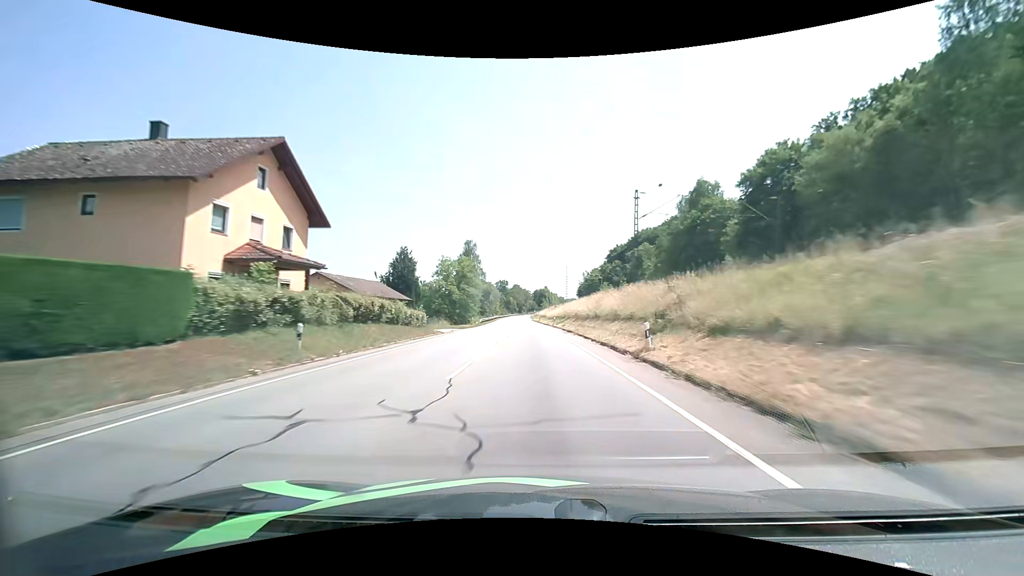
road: primary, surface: asphalt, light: Day
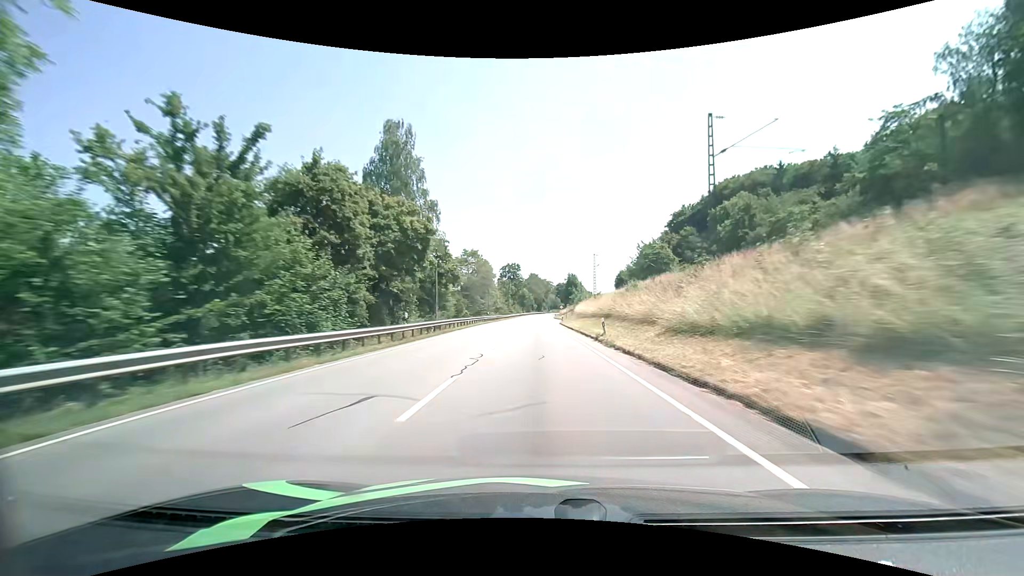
(-1.9, +77.5) m; -2°
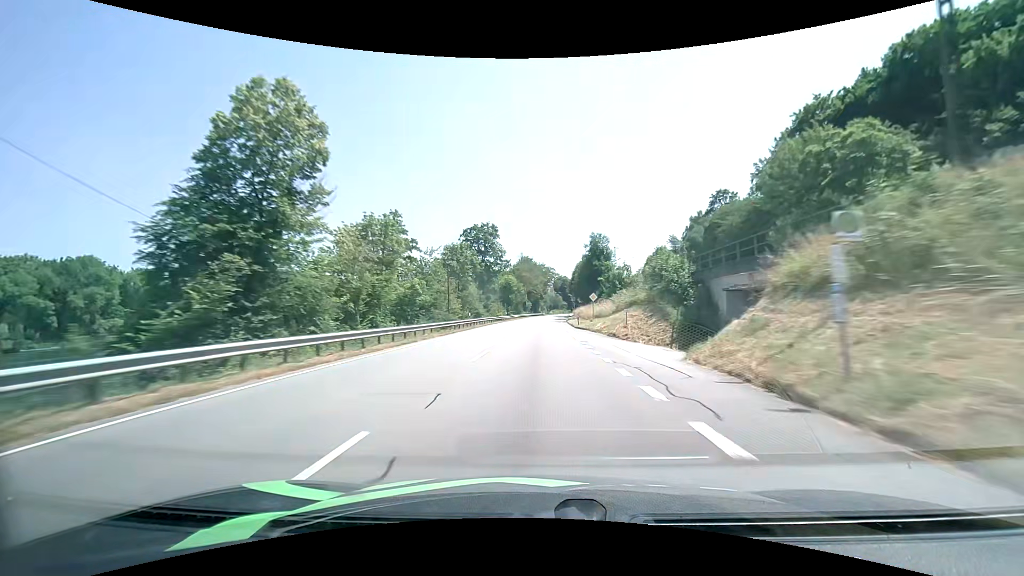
(0.0, +77.9) m; 0°
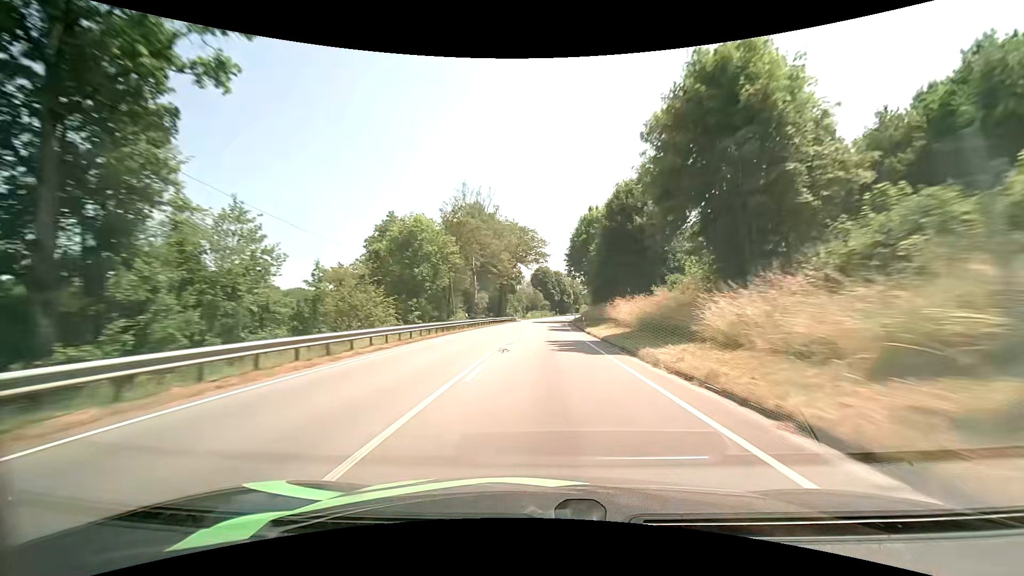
(+1.2, +77.8) m; +2°
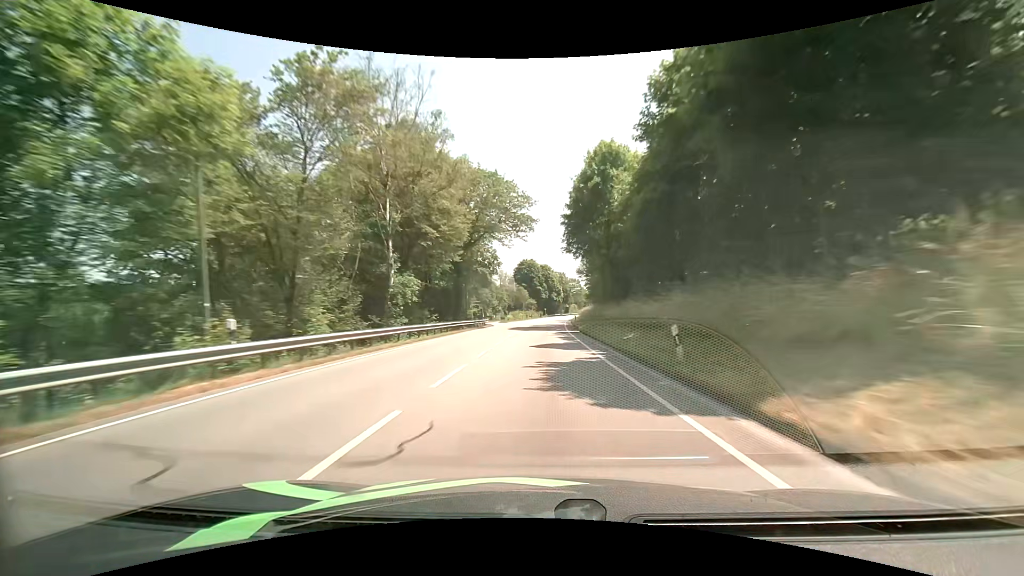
(+0.5, +31.2) m; +2°
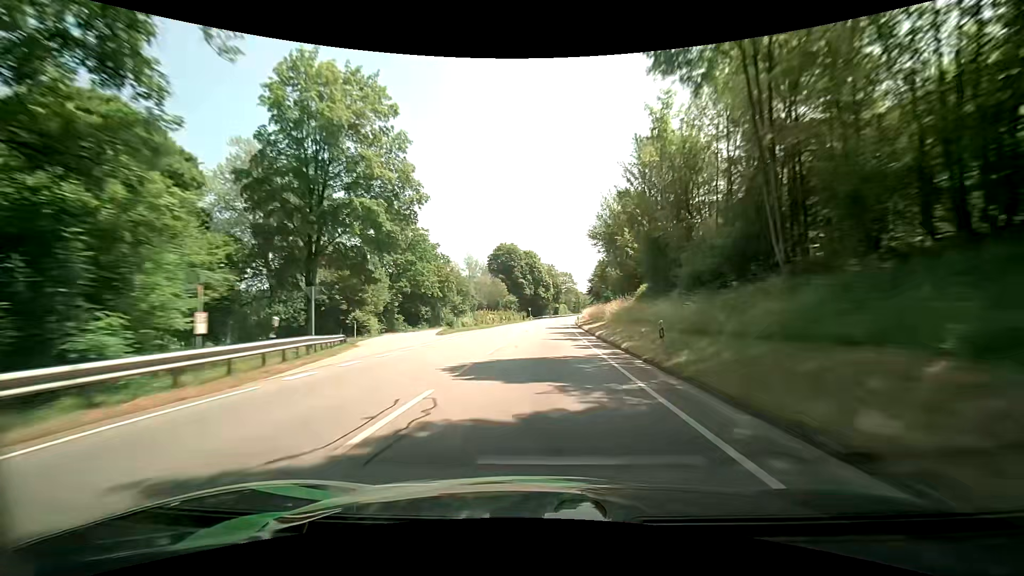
(+0.8, +47.0) m; +1°
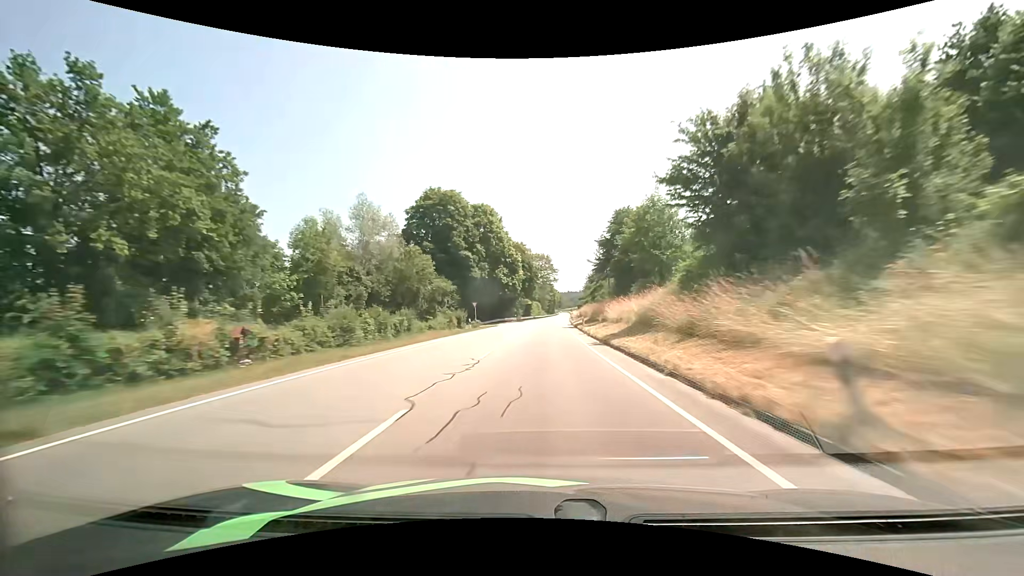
(+2.3, +62.9) m; +4°
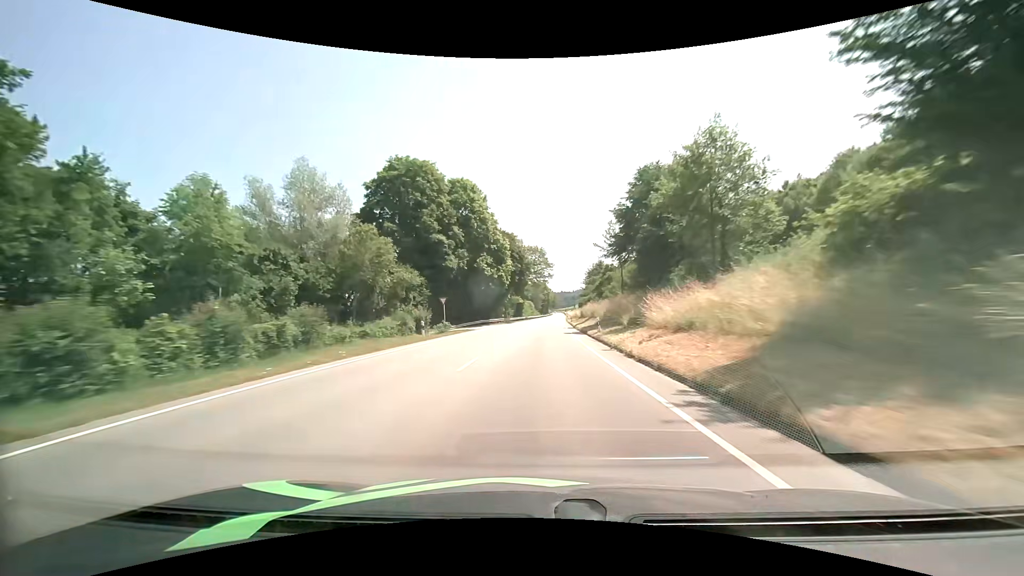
(+0.1, +15.7) m; +1°
(0, +10) (0, +20) (0, +30) (+1, +40) (+1, +50) (+1, +60) (+2, +70) (+2, +80) (+3, +90) (+3, +100) m
